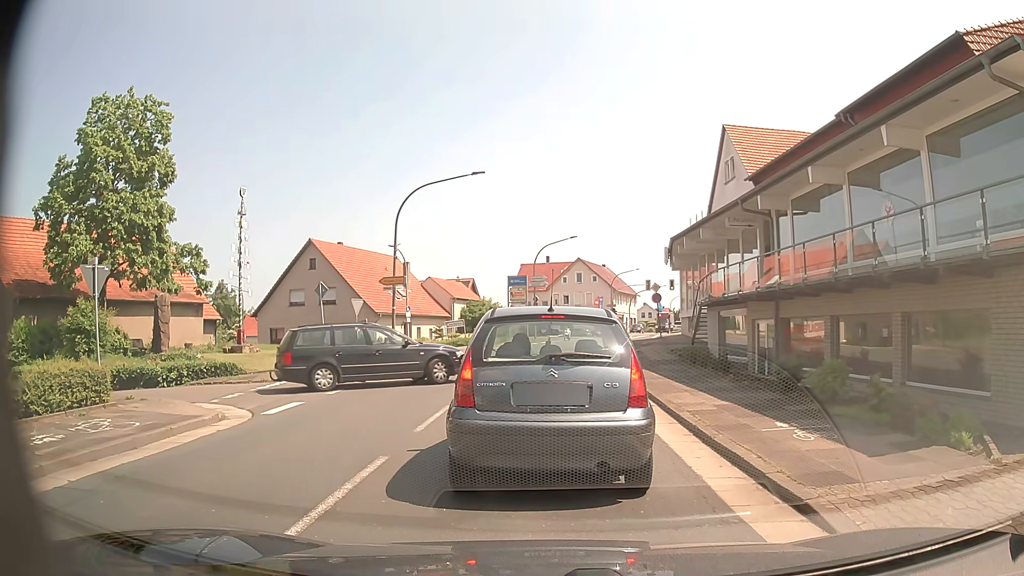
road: primary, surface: asphalt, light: Day
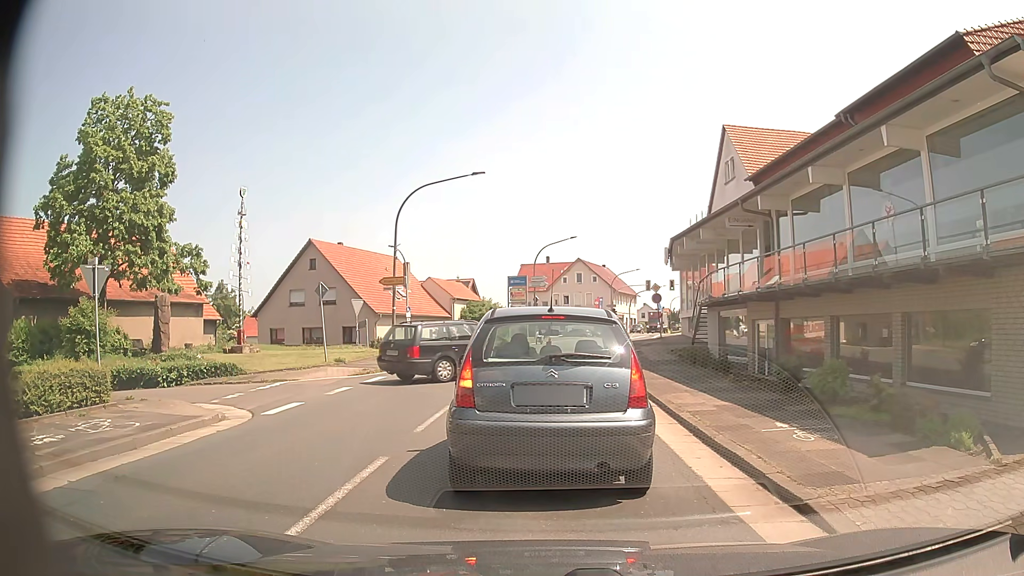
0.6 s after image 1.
(0.0, 0.0) m; 0°
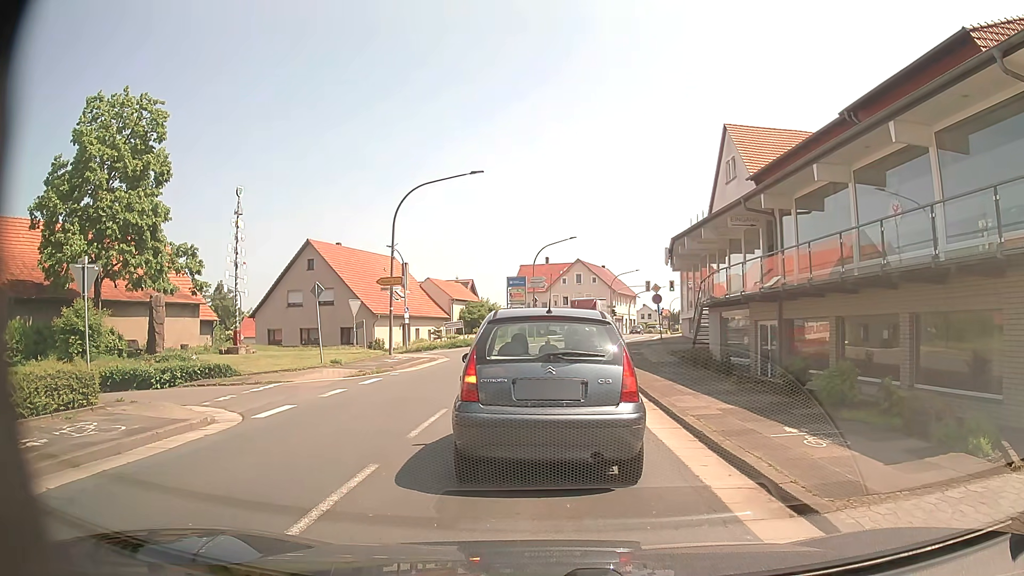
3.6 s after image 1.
(0.0, +0.4) m; 0°
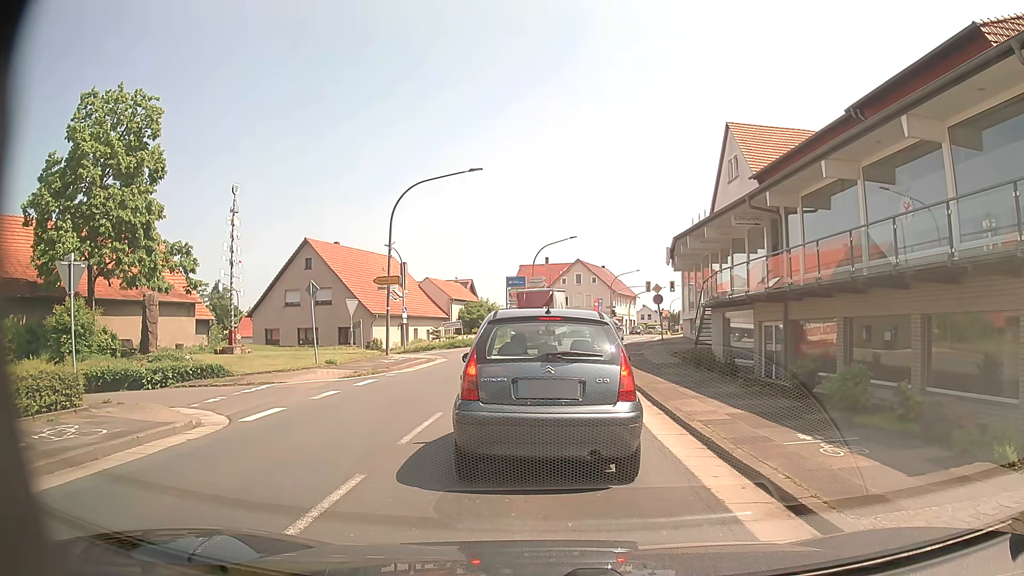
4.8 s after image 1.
(0.0, +0.5) m; 0°
